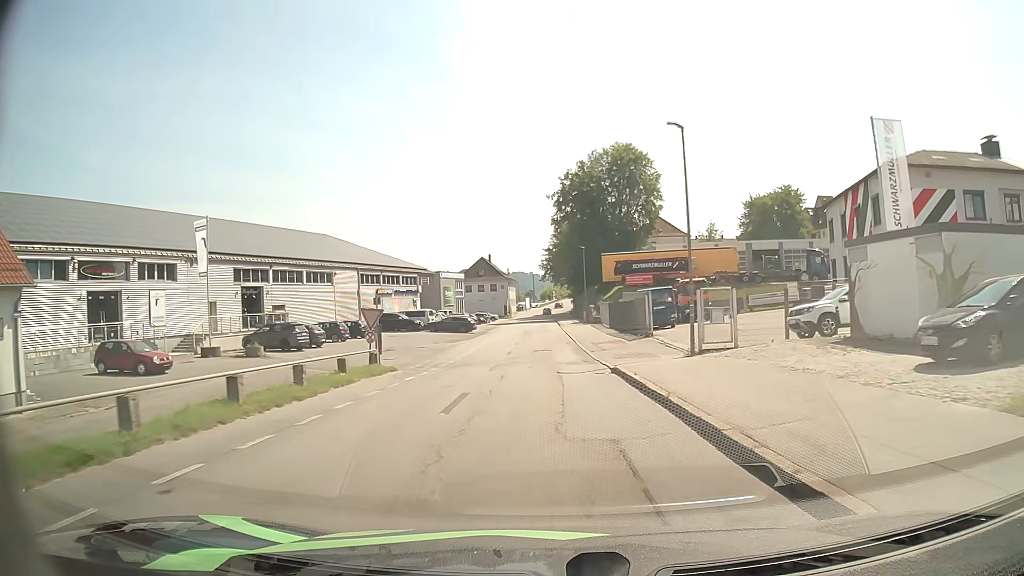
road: residential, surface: asphalt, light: Day
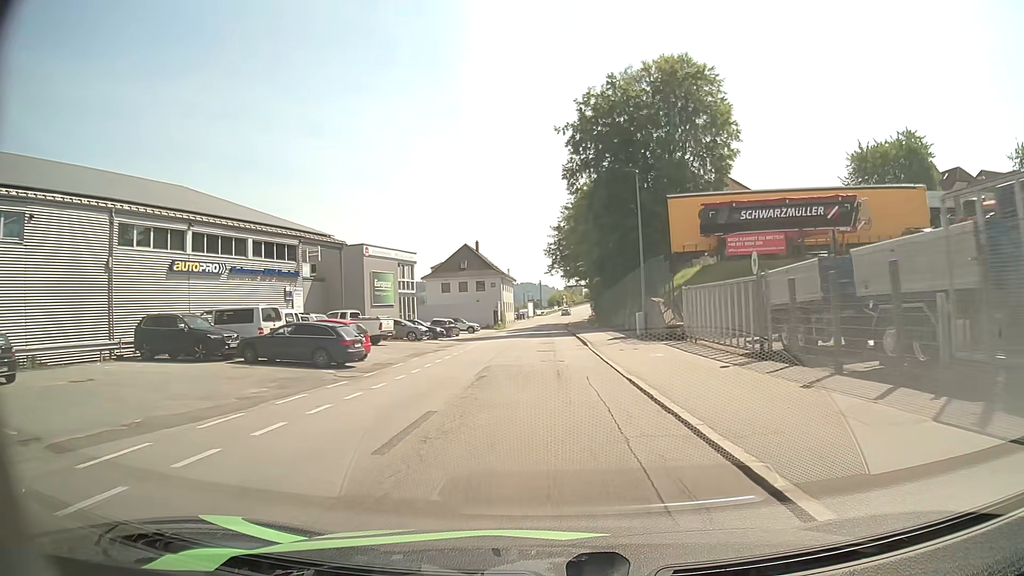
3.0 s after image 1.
(-0.2, +39.5) m; -1°
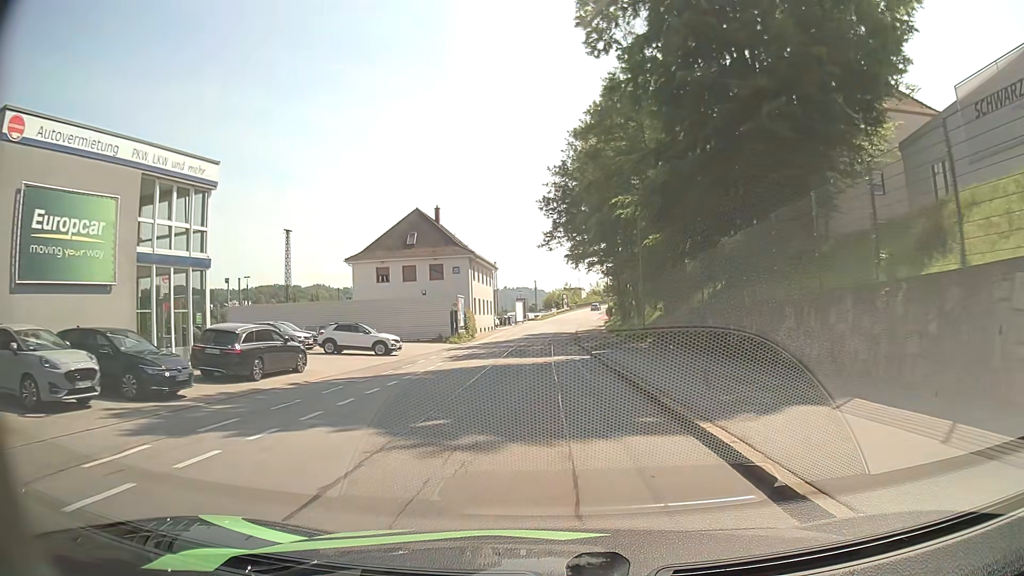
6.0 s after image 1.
(0.0, +36.1) m; 0°
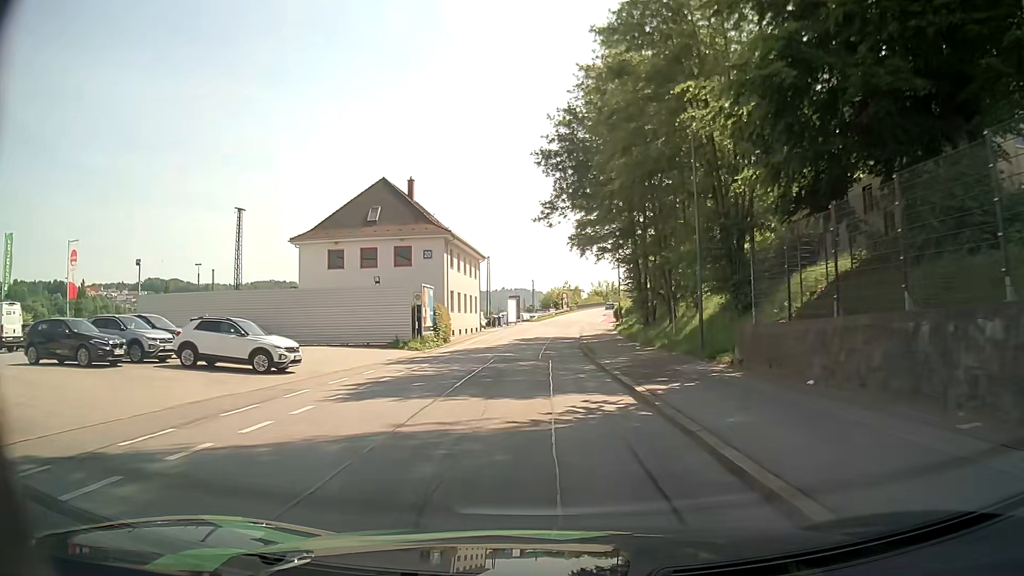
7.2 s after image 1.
(+0.1, +13.8) m; 0°
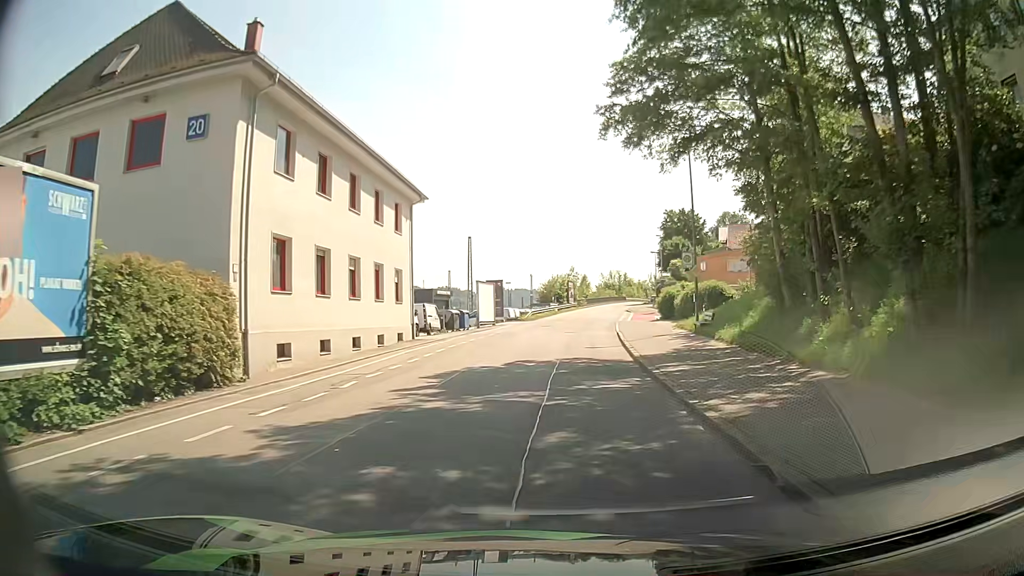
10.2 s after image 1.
(0.0, +32.1) m; -1°
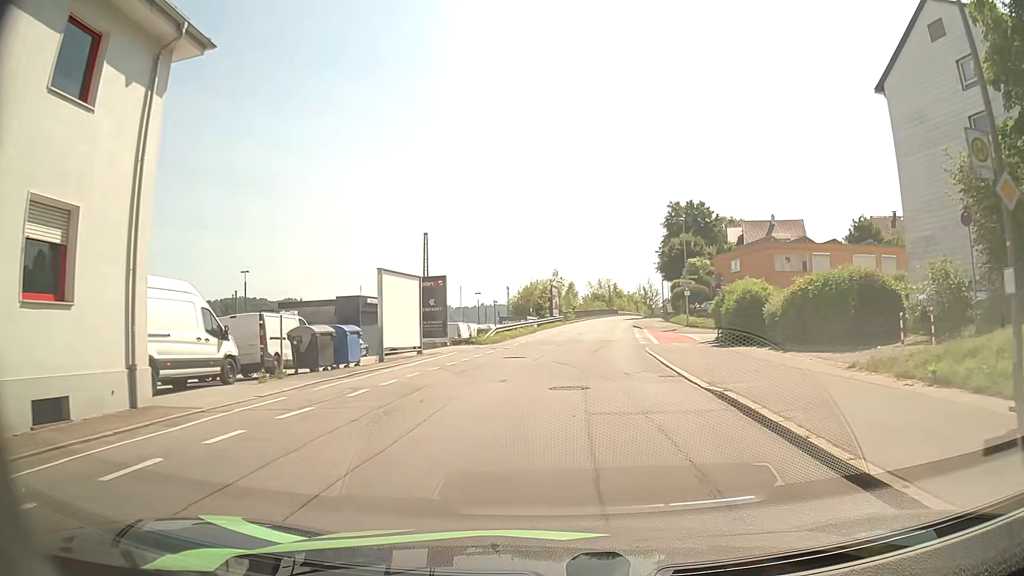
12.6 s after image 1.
(+0.5, +21.9) m; +2°
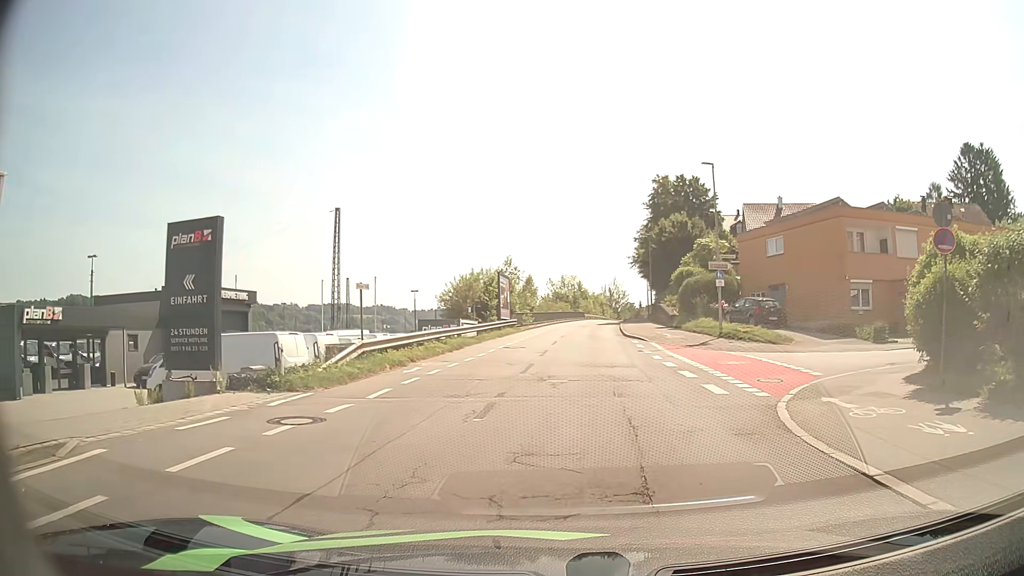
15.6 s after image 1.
(+0.6, +20.2) m; +3°
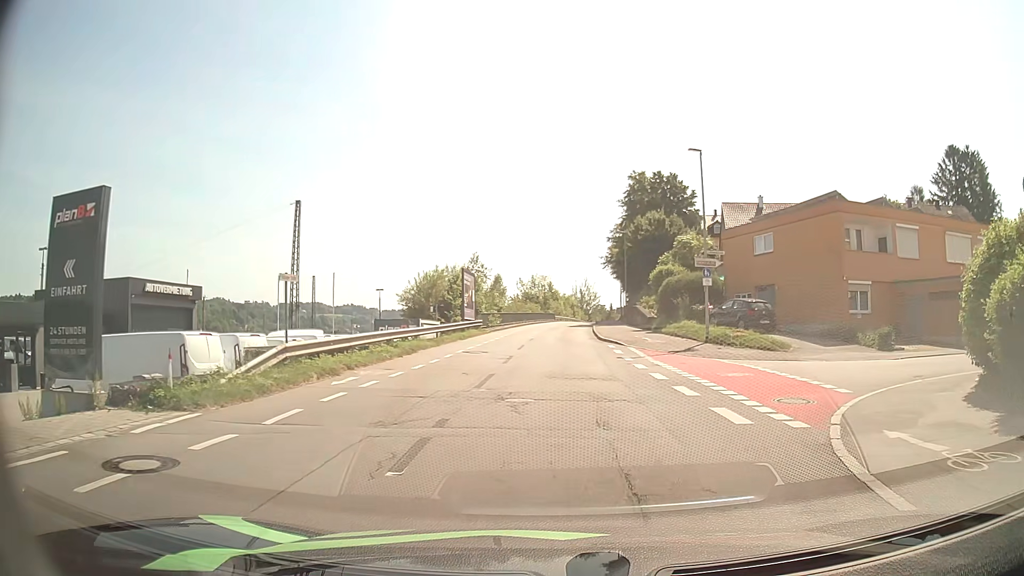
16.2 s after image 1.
(+0.1, +3.2) m; +2°
(+2, +10) (+9, +16) (+19, +19) (+29, +22) (+38, +24) (+48, +27) (+58, +29) (+67, +31) (+77, +34) (+87, +36) m
